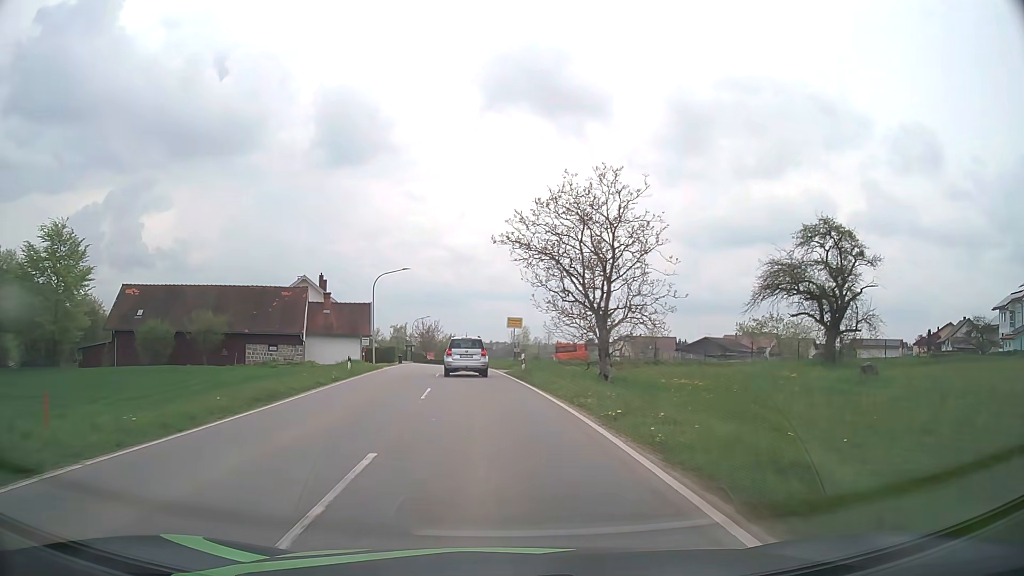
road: tertiary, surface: asphalt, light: Day
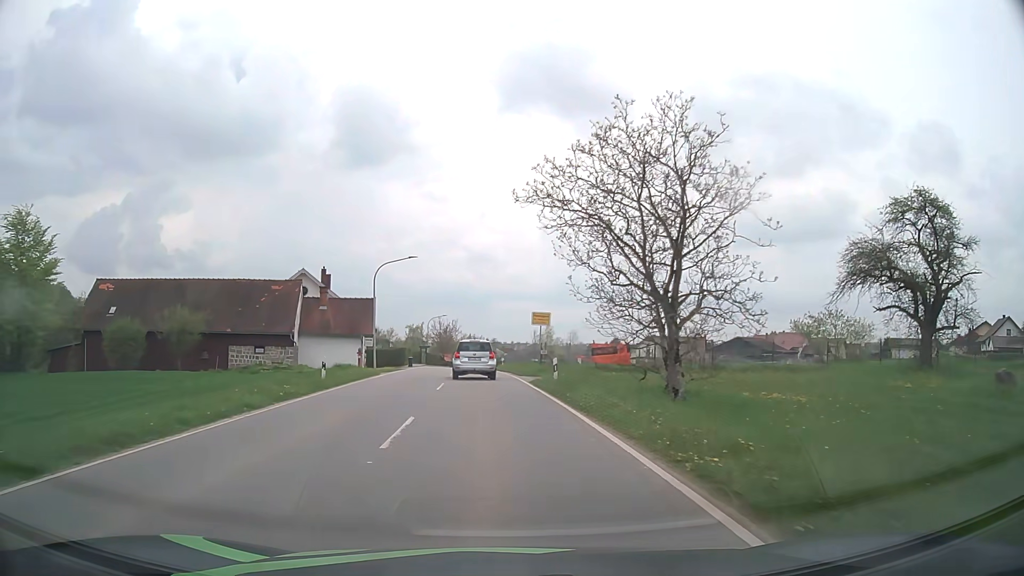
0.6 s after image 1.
(-0.1, +7.8) m; -2°
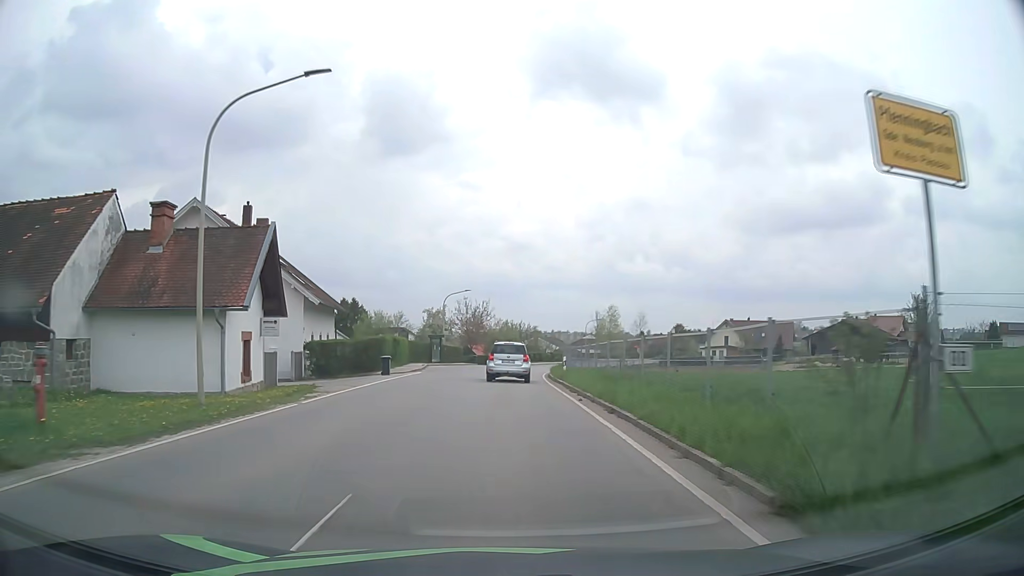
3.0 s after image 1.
(-1.1, +30.8) m; -3°
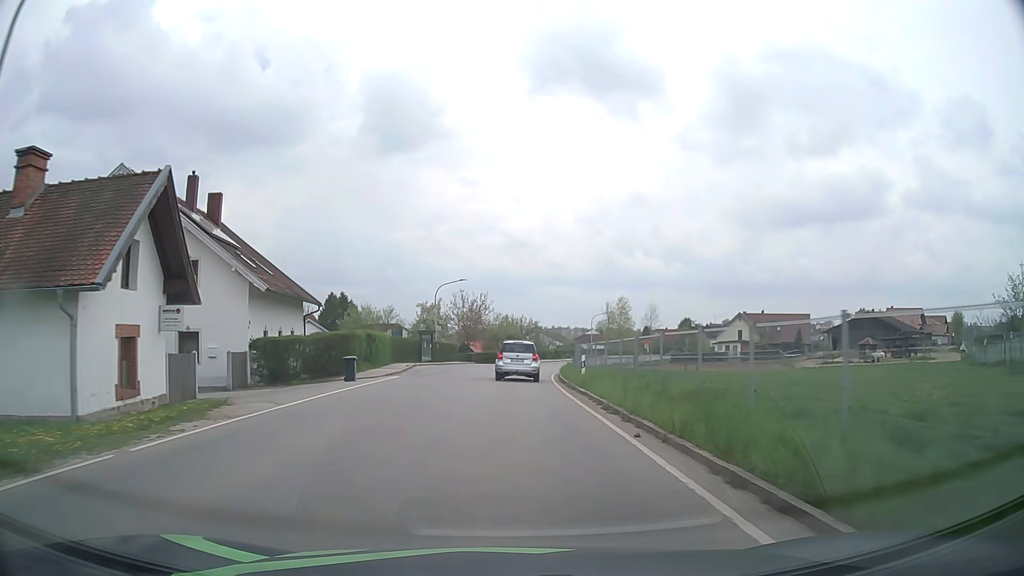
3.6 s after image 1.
(0.0, +7.7) m; 0°
(0, +10) (0, +20) (0, +30) (+1, +40) (+2, +50) (+3, +60) (+5, +70) (+8, +79) (+11, +89) (+15, +98) m
